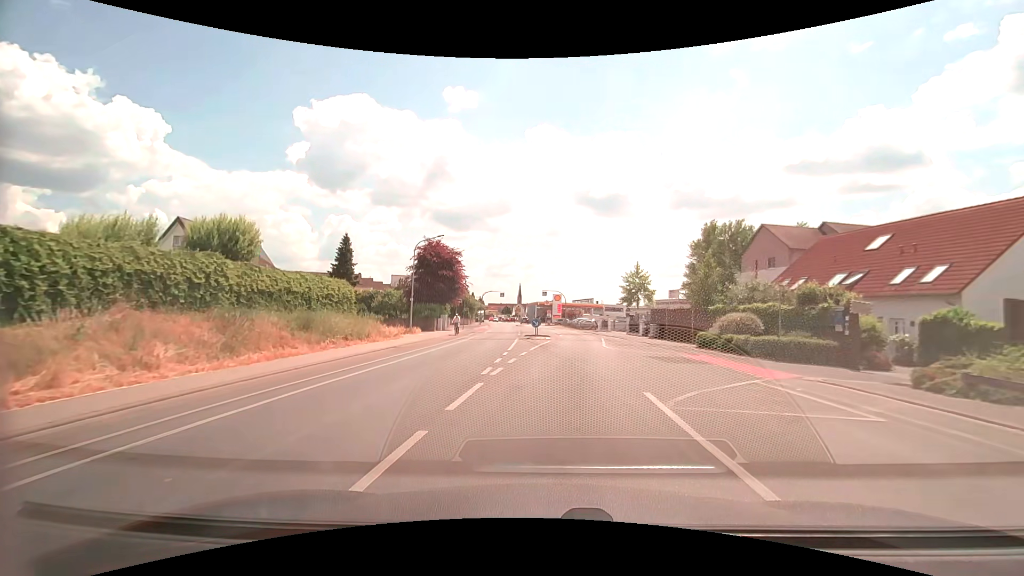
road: tertiary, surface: asphalt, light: Day
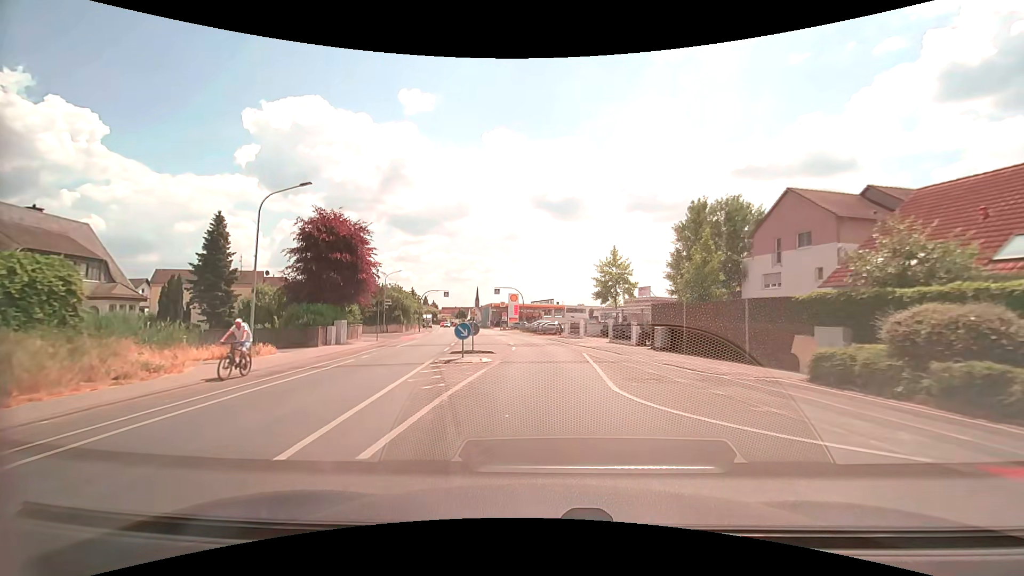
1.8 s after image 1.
(+0.7, +16.2) m; +4°
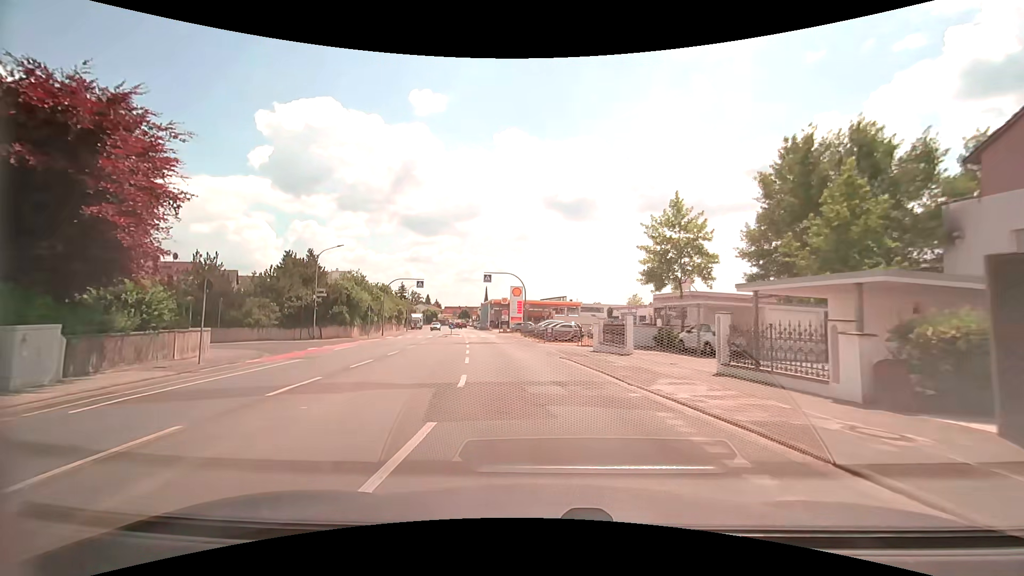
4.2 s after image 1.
(+0.3, +21.1) m; -1°
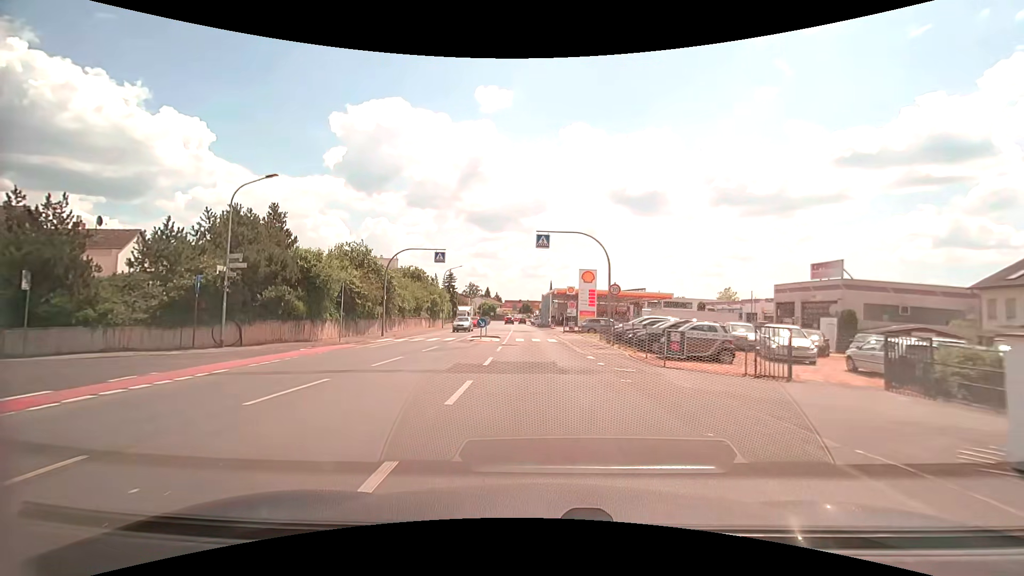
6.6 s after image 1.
(-1.4, +20.4) m; -8°
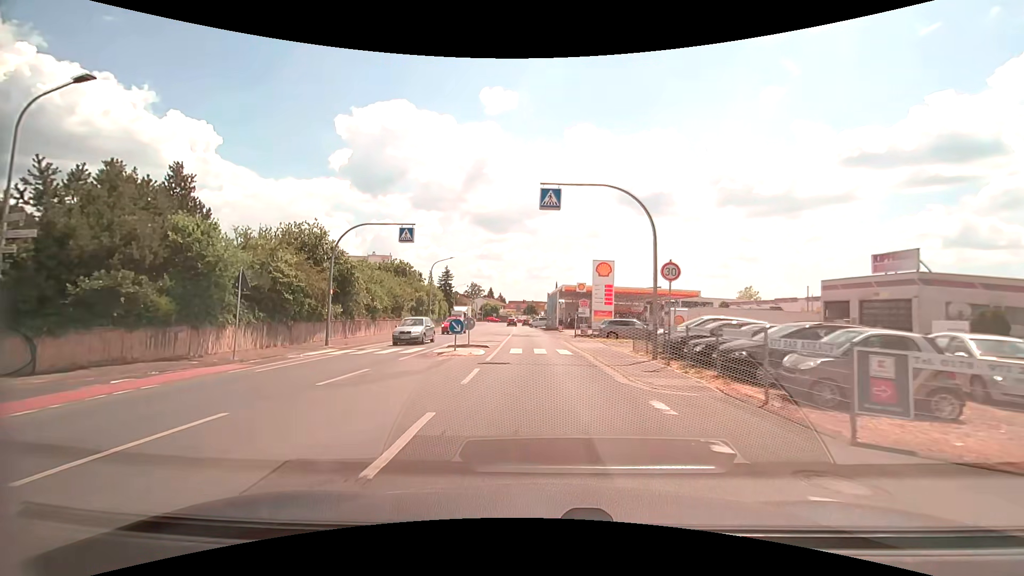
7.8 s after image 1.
(0.0, +10.0) m; -1°
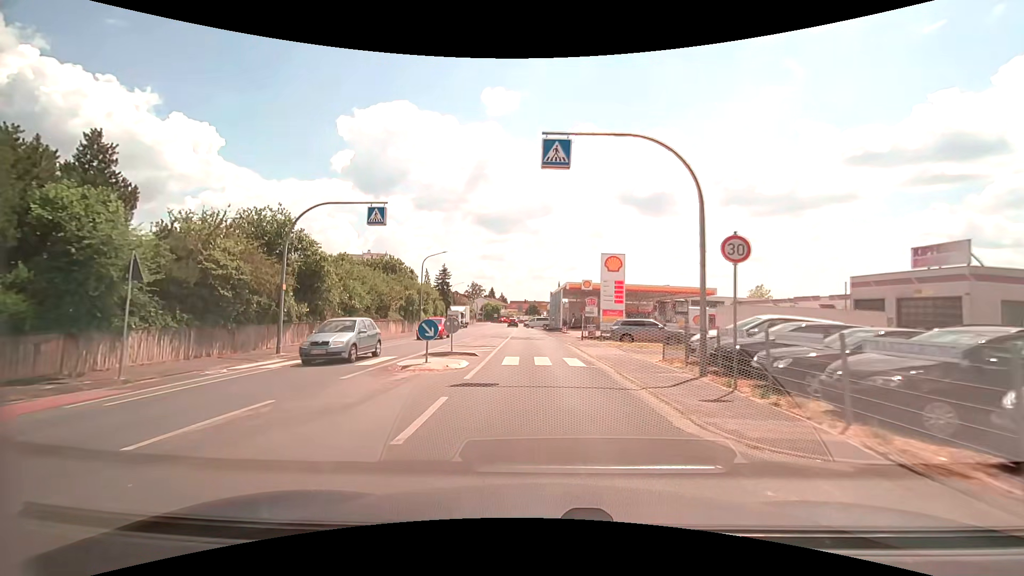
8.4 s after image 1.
(0.0, +4.9) m; 0°
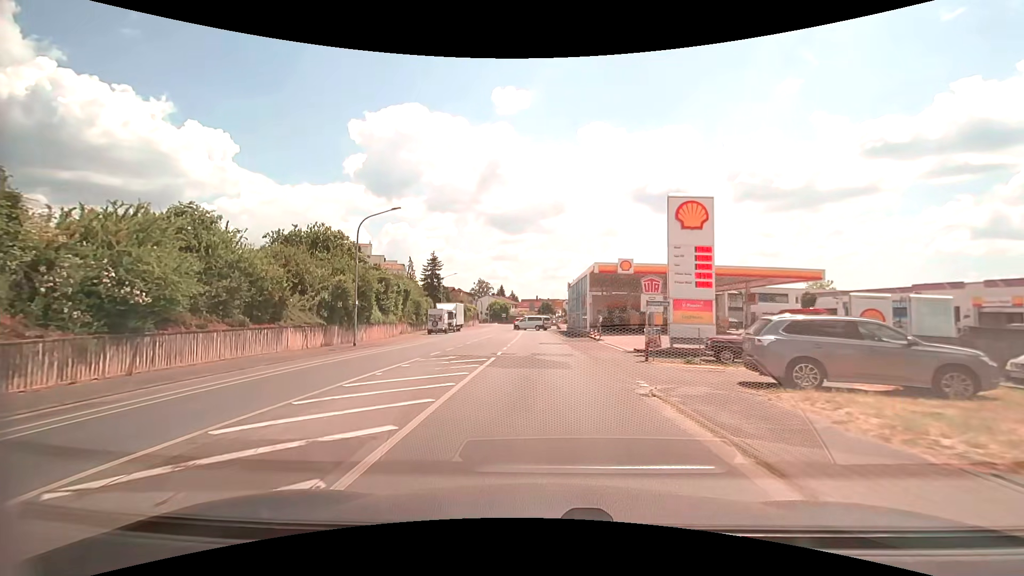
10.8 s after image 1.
(-0.1, +19.4) m; -1°
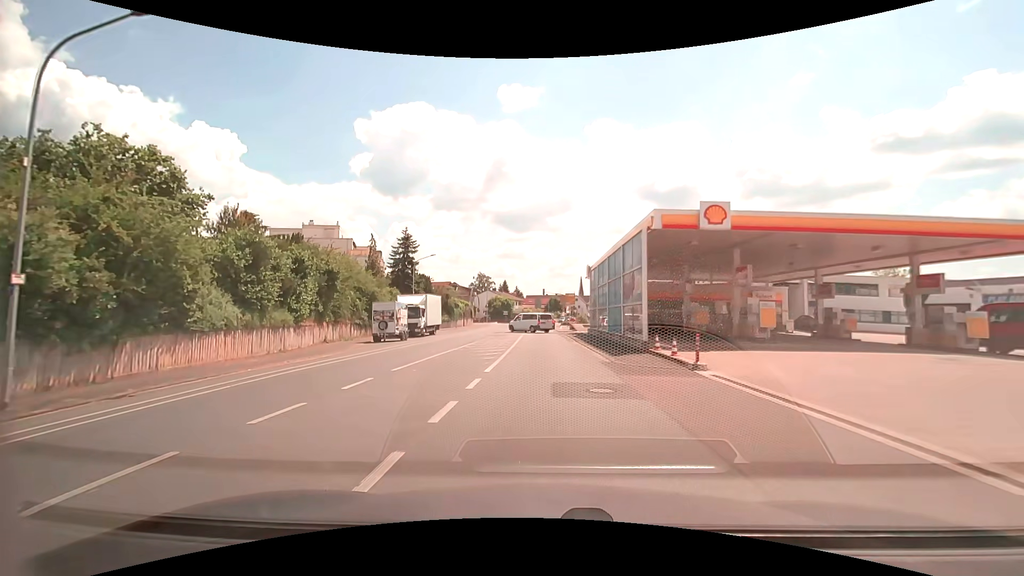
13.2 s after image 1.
(-0.3, +18.8) m; -1°
(0, +10) (0, +20) (0, +30) (0, +40) (0, +50) (0, +60) (+1, +70) (+1, +80) (+1, +90) (+2, +100) m
